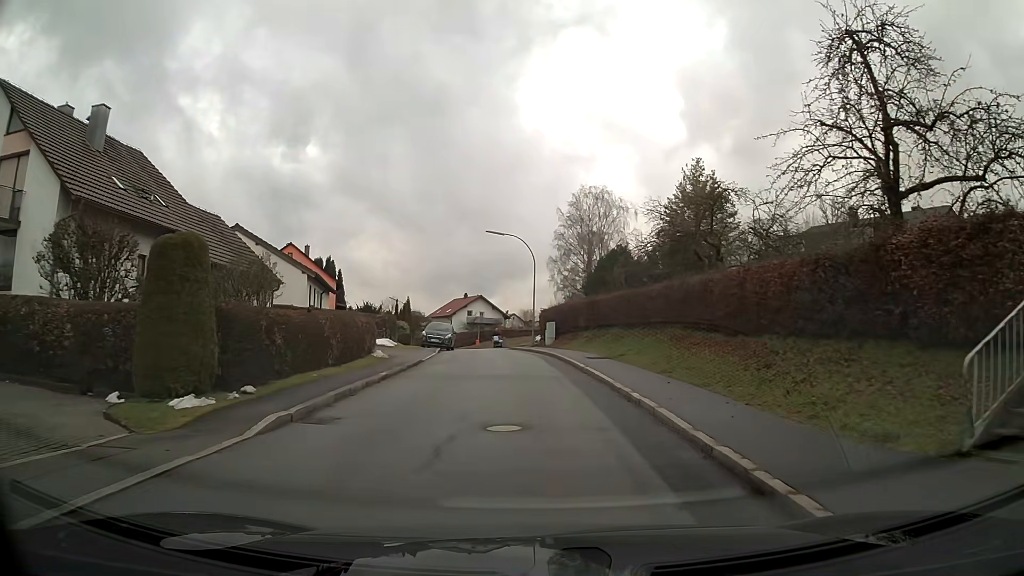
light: Day
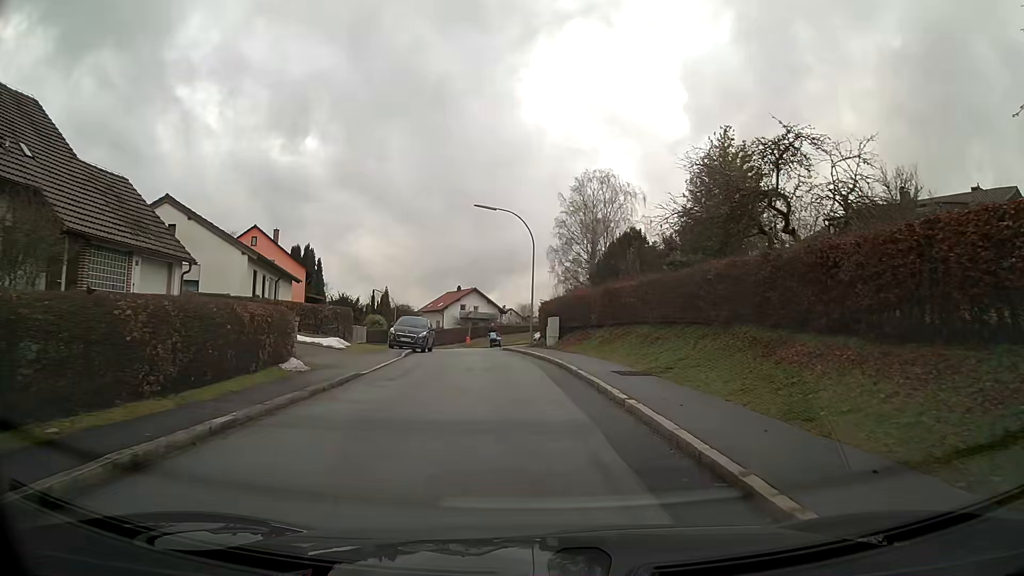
(0.0, +8.7) m; 0°
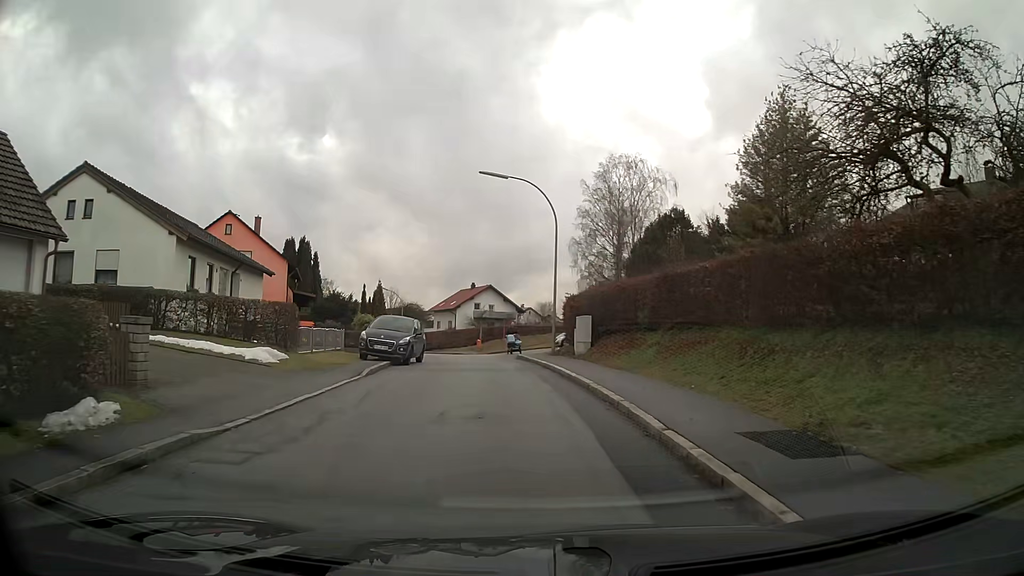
(-0.1, +8.7) m; -2°
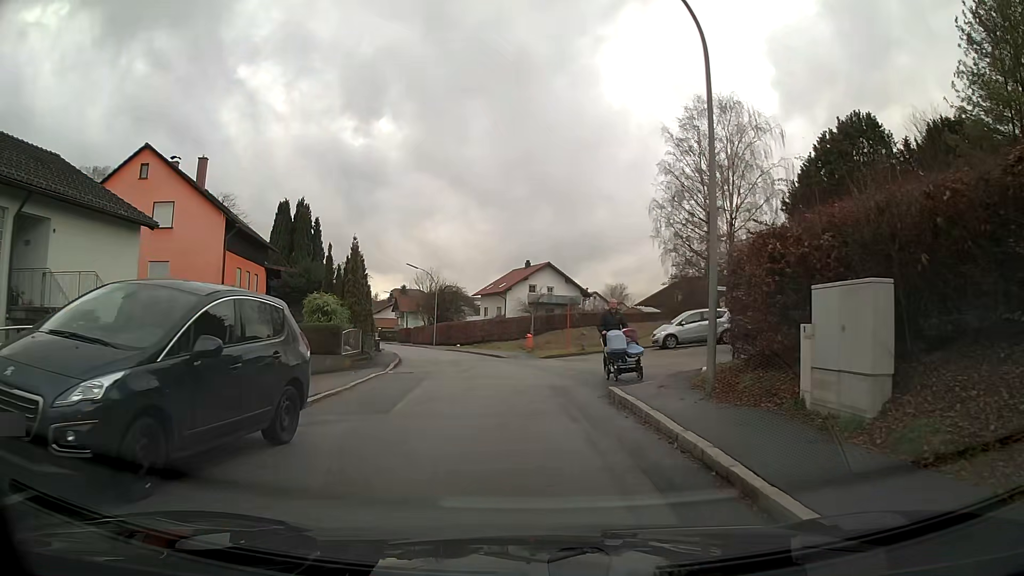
(-0.8, +18.6) m; -5°
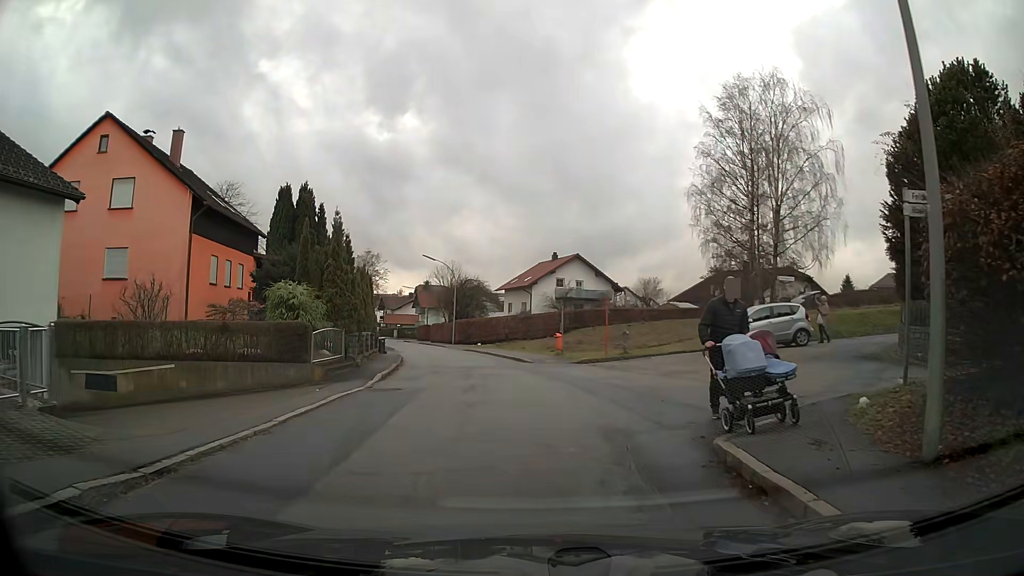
(-0.1, +5.6) m; -3°
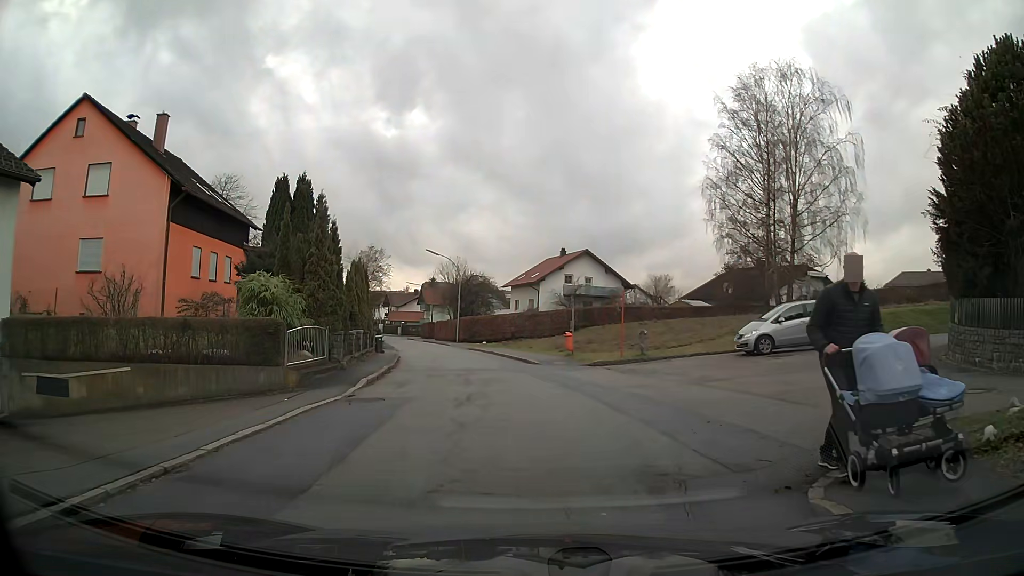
(0.0, +2.3) m; 0°
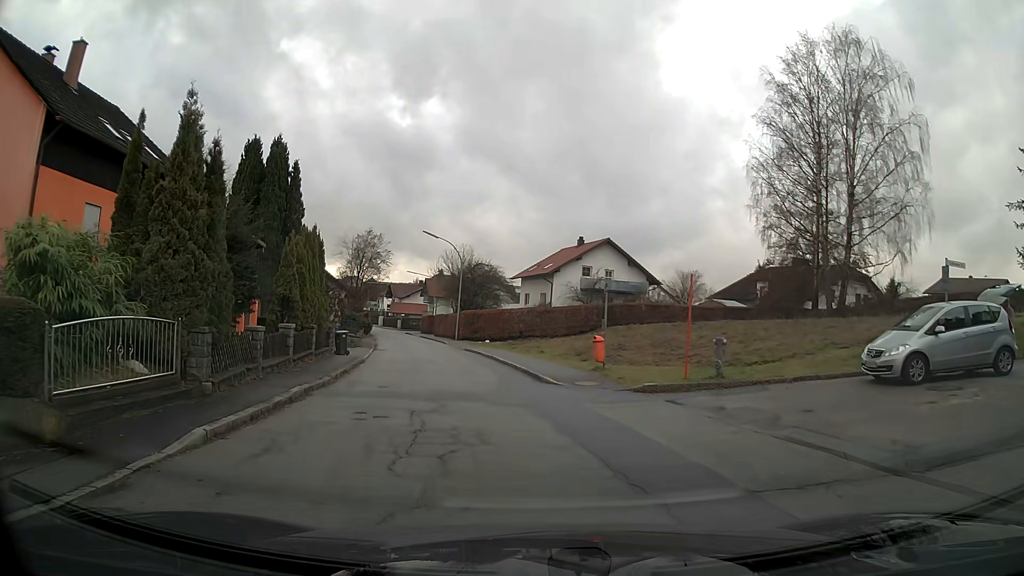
(-0.1, +8.5) m; -1°
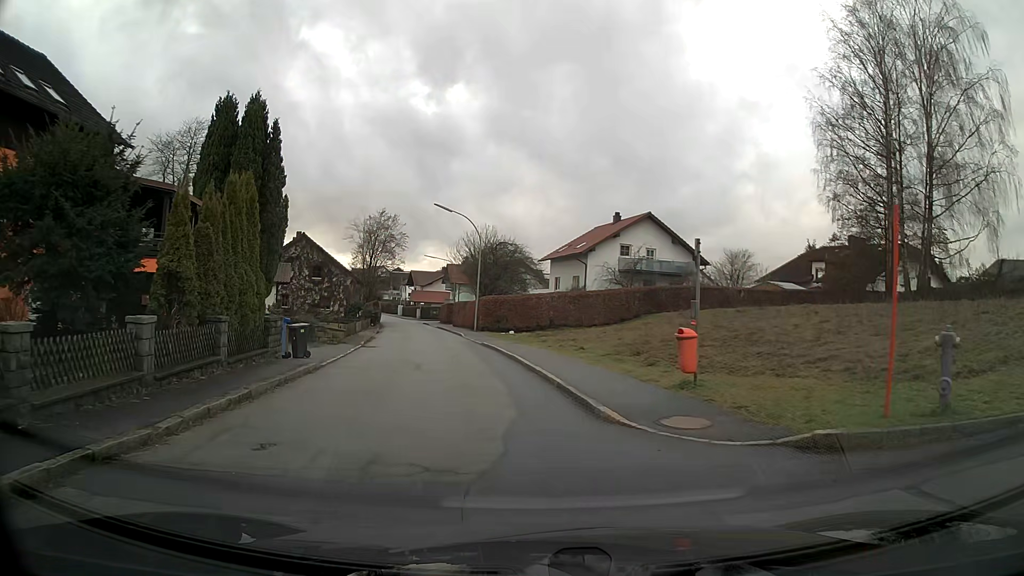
(-0.1, +8.0) m; -2°
(-1, +10) (-2, +20) (-4, +30) (-5, +40) (-7, +49) (-9, +59) (-12, +69) (-14, +79) (-17, +88) (-20, +98) m
